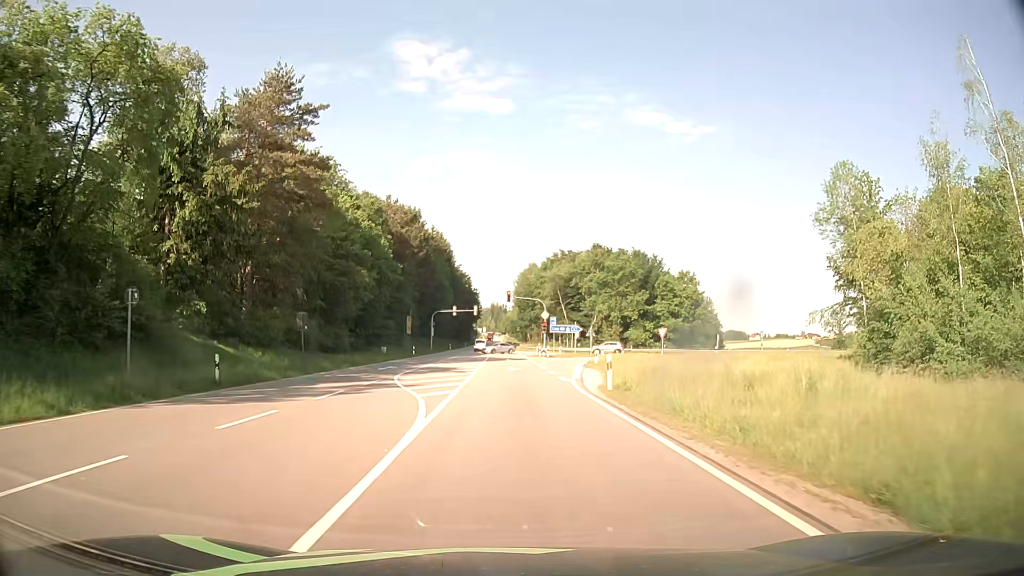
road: primary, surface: asphalt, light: Day
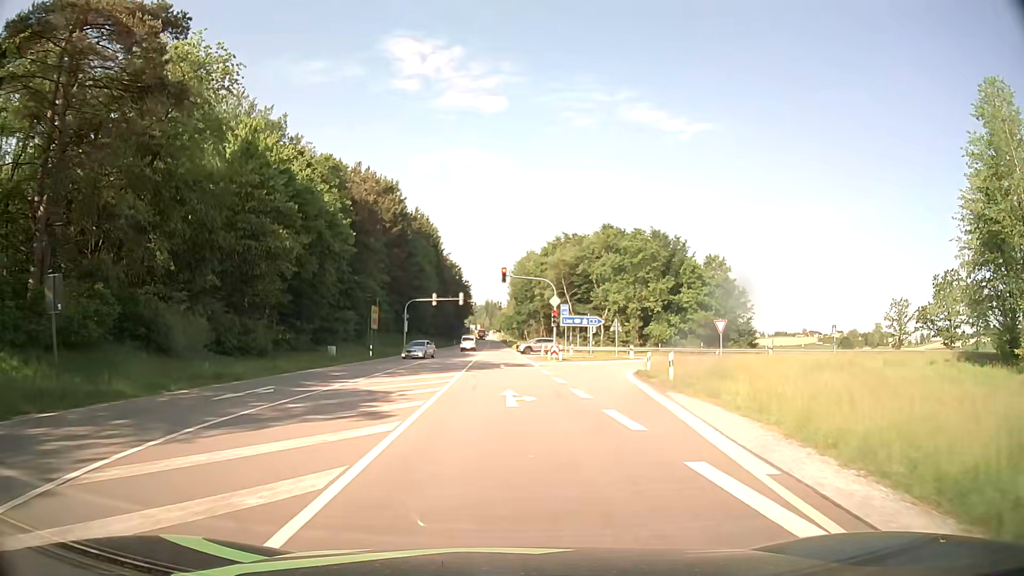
(0.0, +20.3) m; 0°
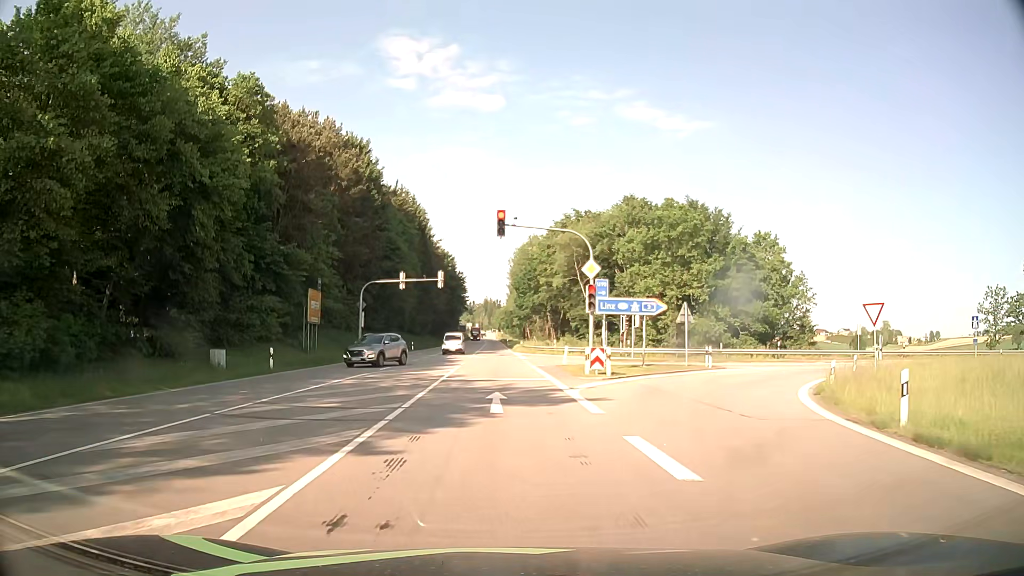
(0.0, +21.6) m; 0°
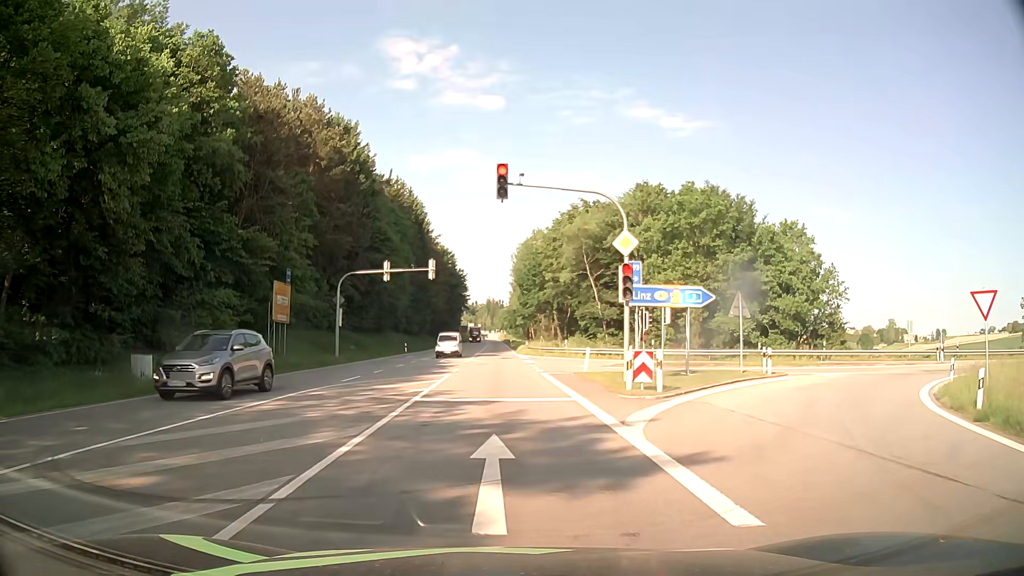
(0.0, +7.5) m; 0°
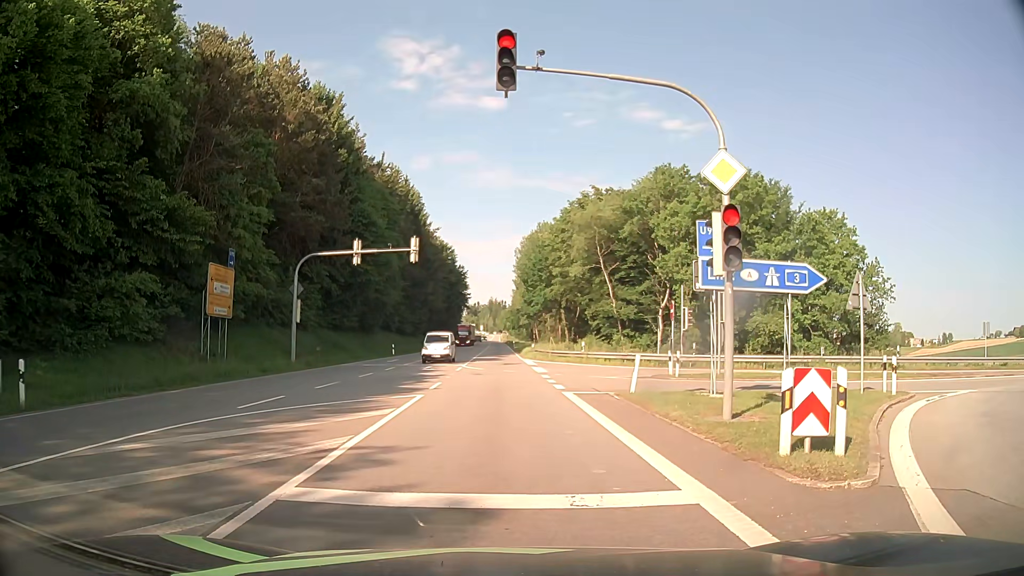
(-0.2, +9.0) m; -1°
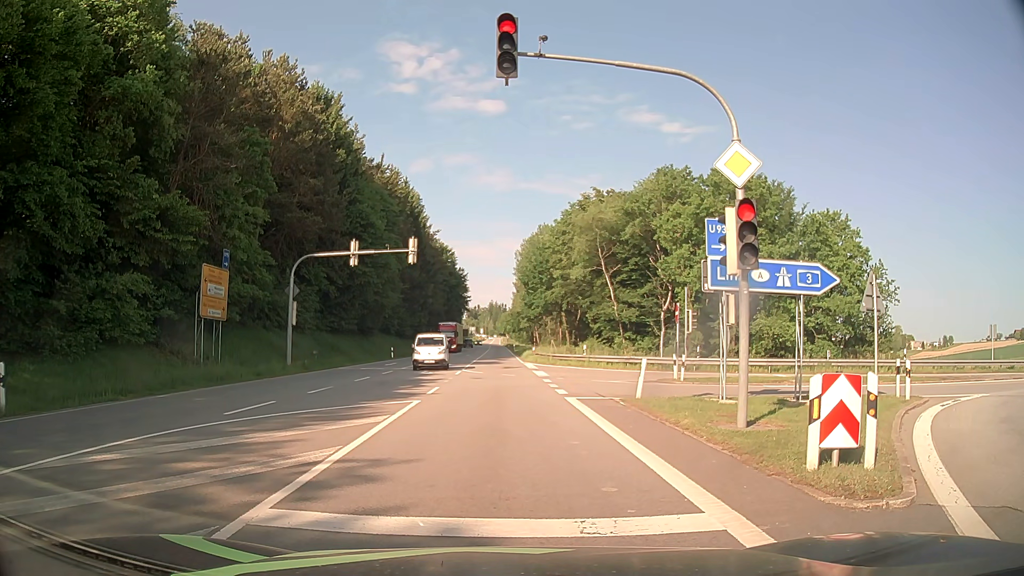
(0.0, +0.8) m; 0°
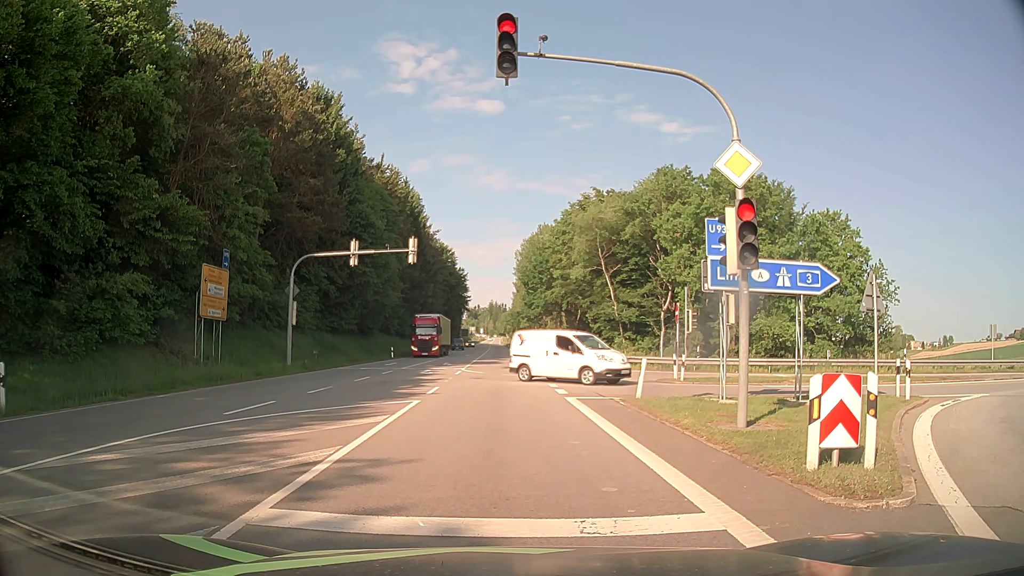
(0.0, 0.0) m; 0°
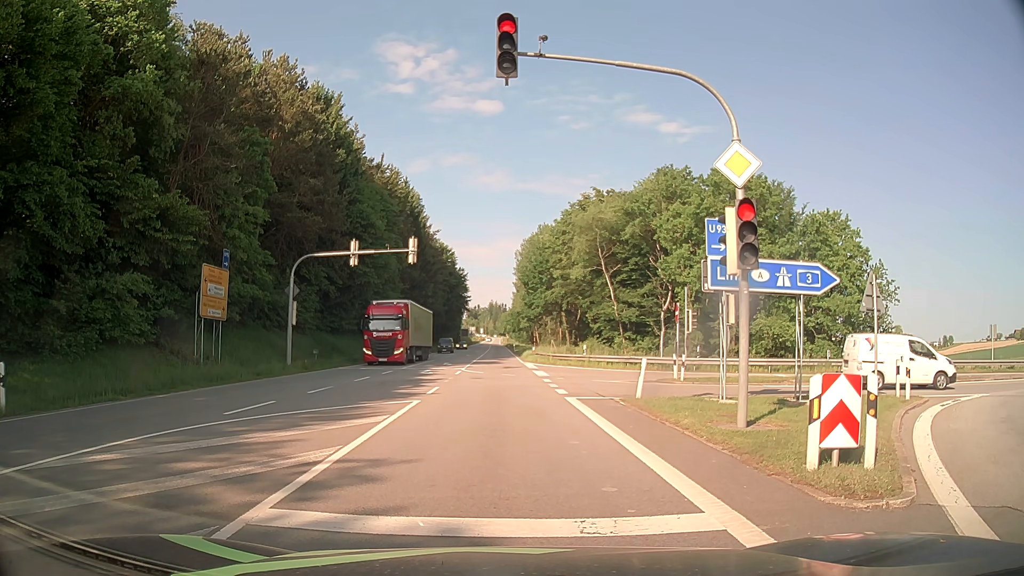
(0.0, 0.0) m; 0°
